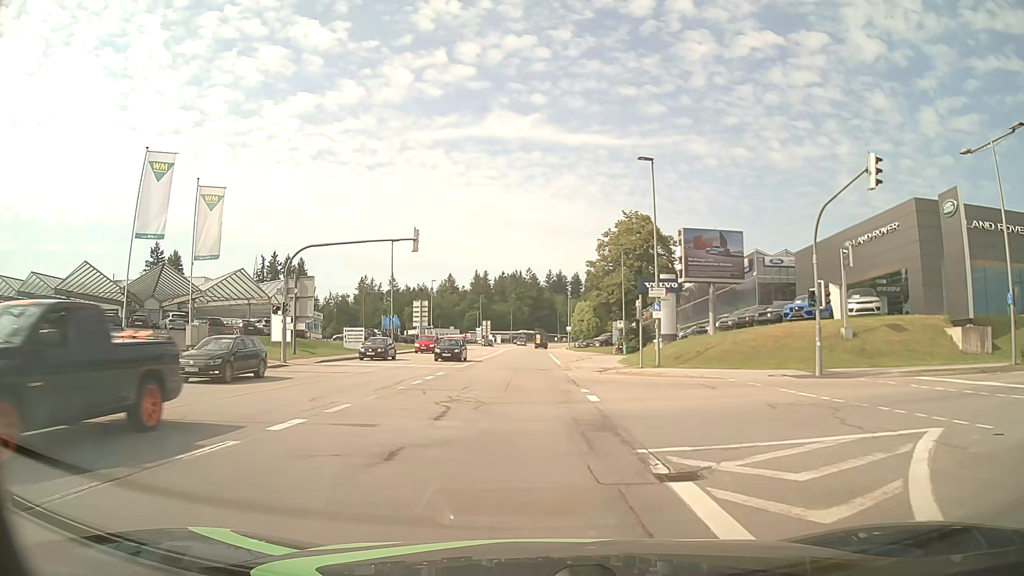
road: tertiary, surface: asphalt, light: Day
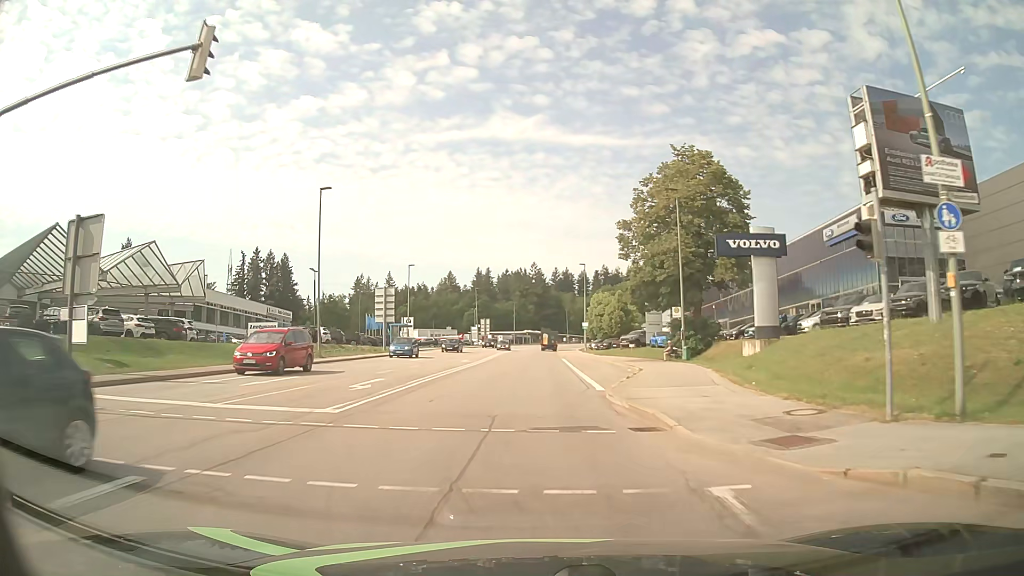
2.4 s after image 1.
(-0.1, +23.8) m; 0°
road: secondary
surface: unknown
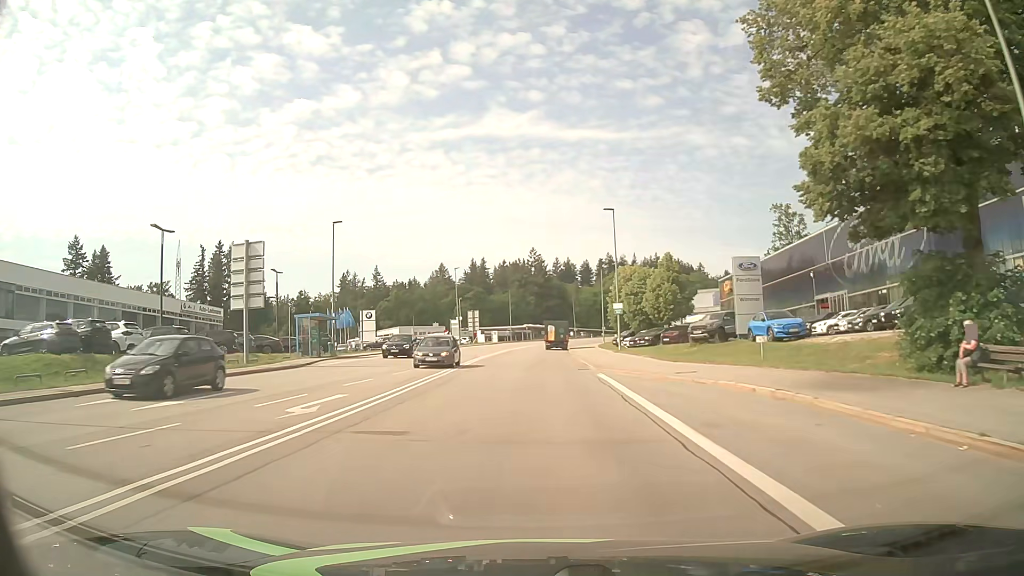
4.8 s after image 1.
(0.0, +31.1) m; 0°
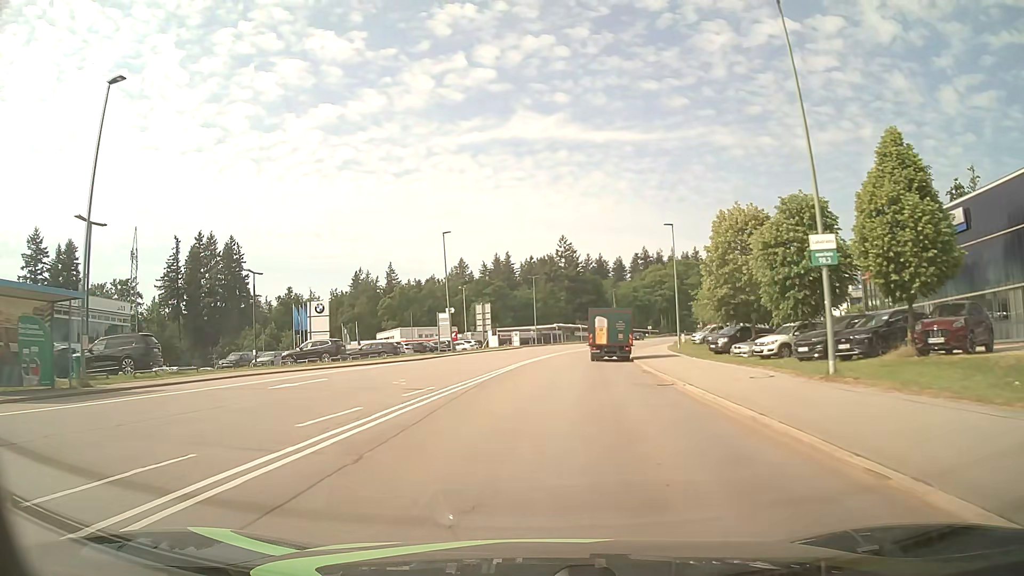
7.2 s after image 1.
(-0.4, +32.5) m; -3°
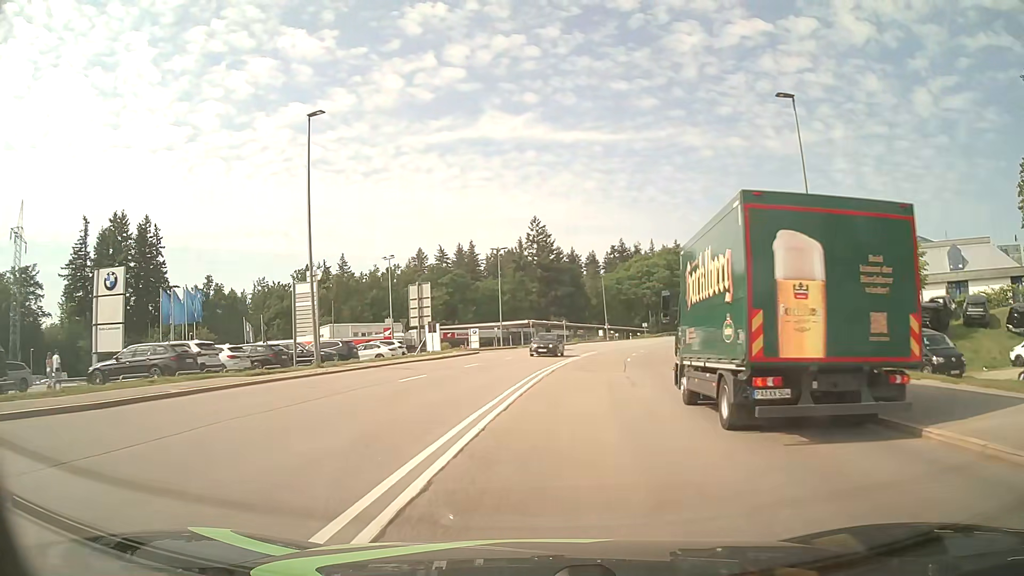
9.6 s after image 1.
(0.0, +31.1) m; +3°
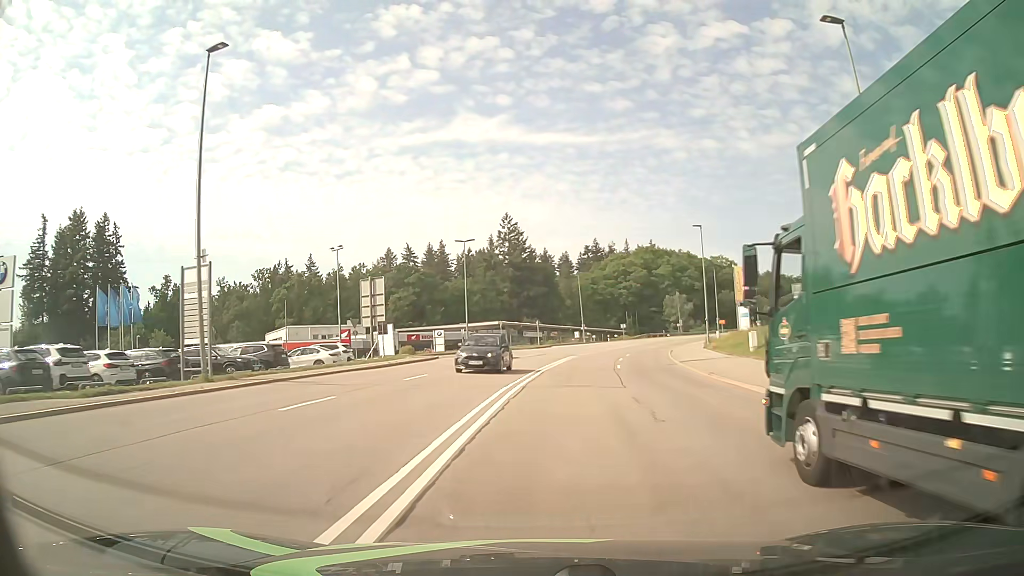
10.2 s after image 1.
(+0.1, +7.4) m; +2°
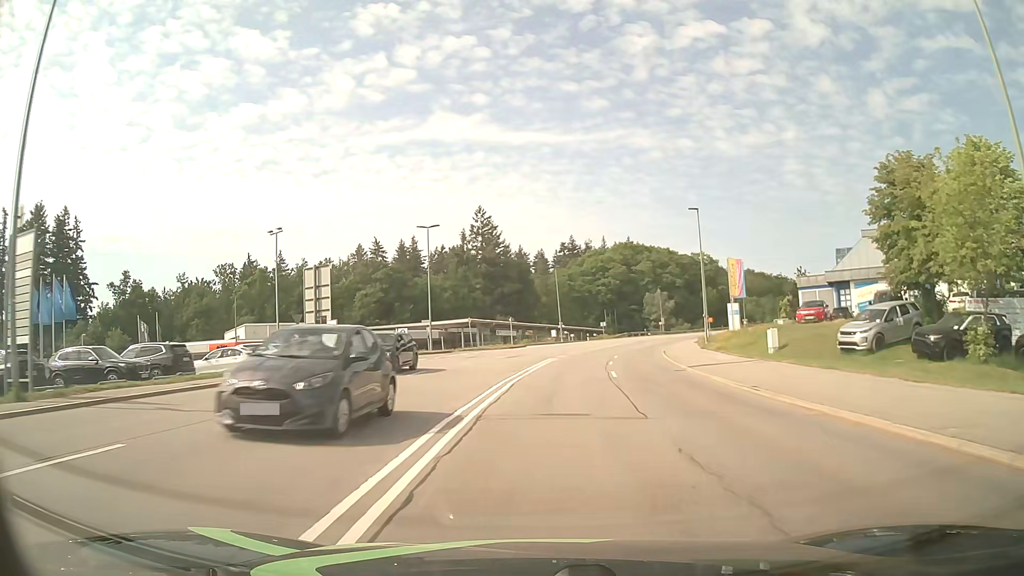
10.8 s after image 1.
(+0.1, +7.5) m; +2°
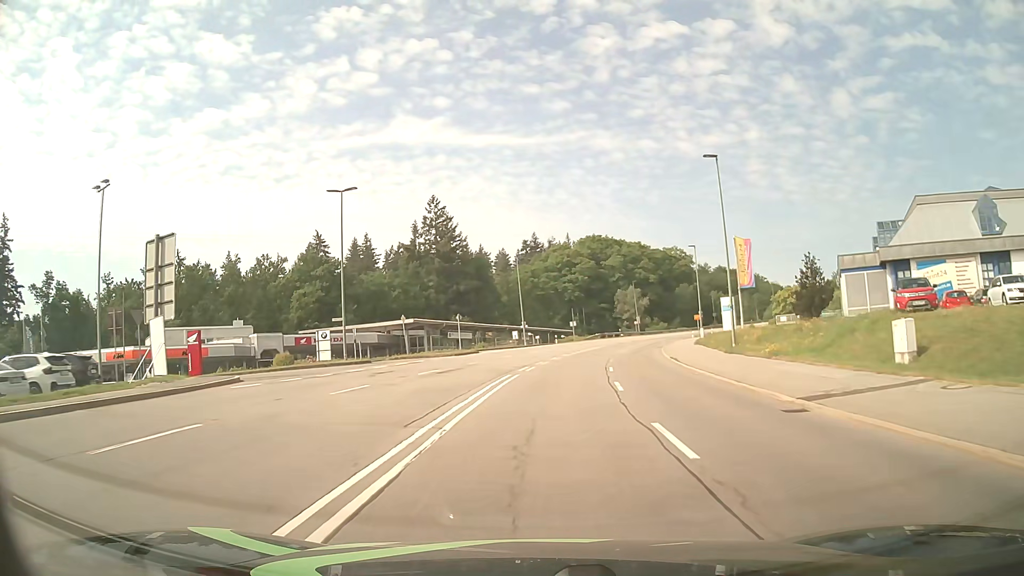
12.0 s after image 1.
(+0.5, +15.4) m; +3°
